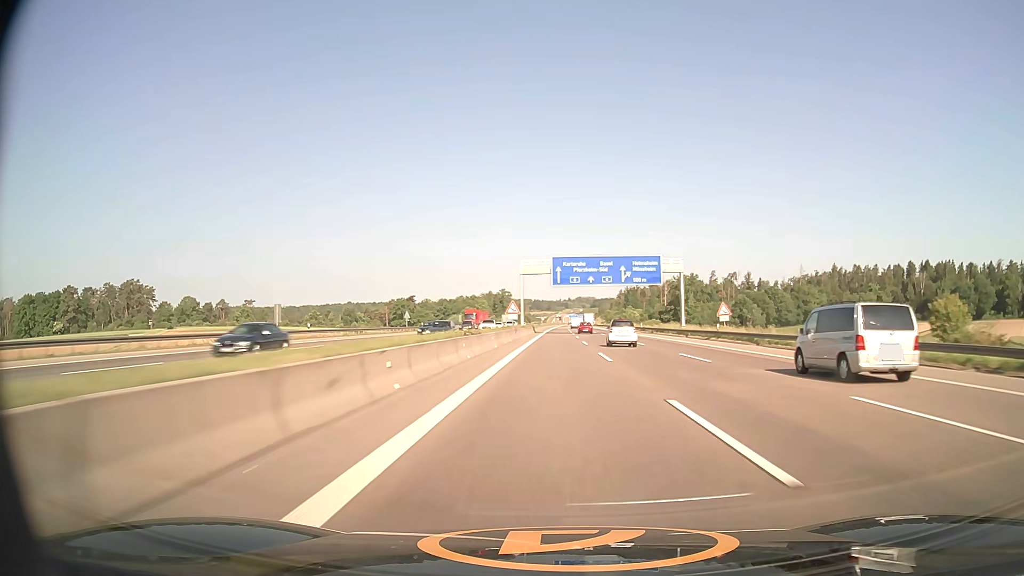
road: motorway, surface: asphalt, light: Day
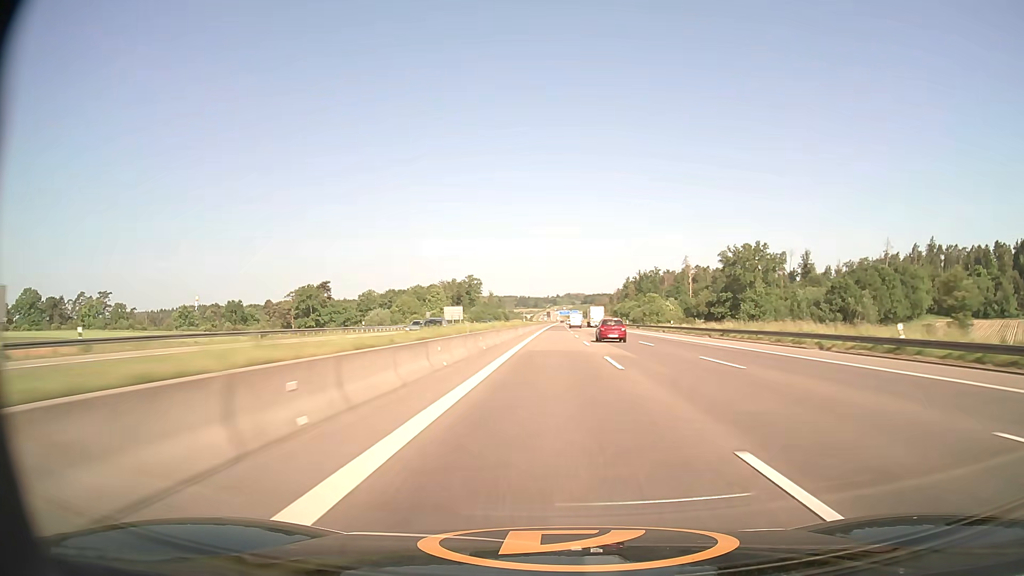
(+1.4, +130.4) m; +1°
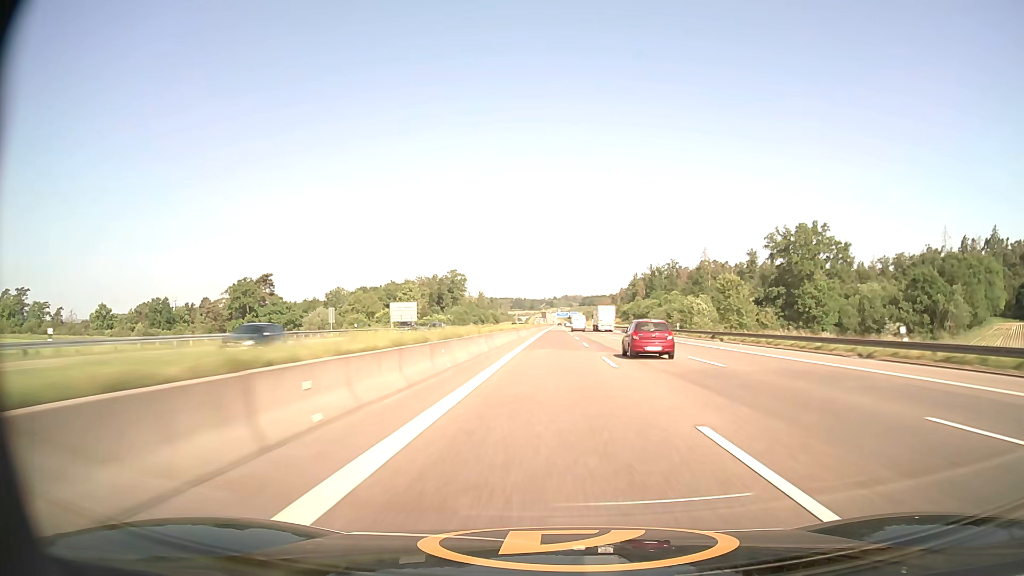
(+0.1, +51.9) m; 0°
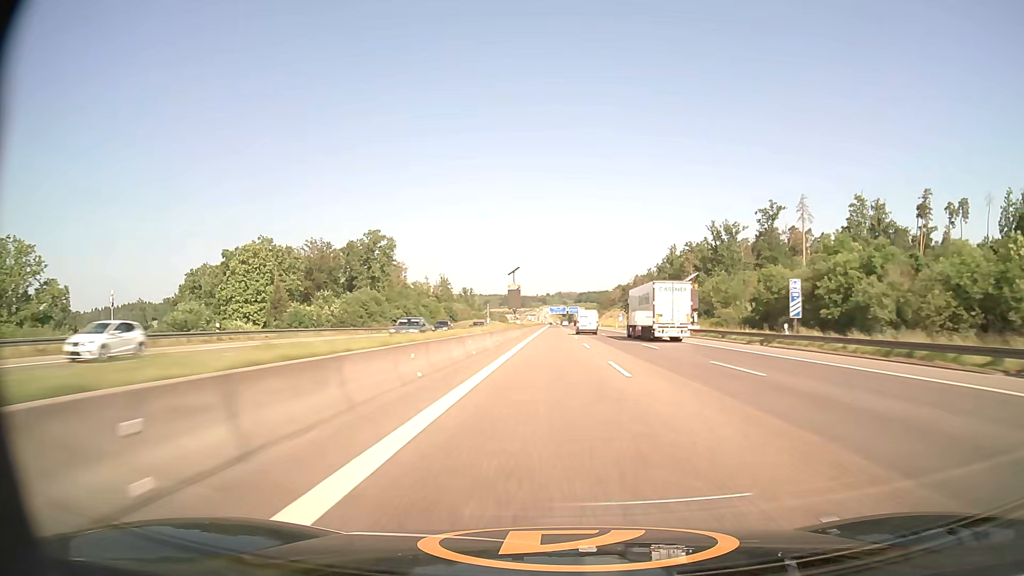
(+0.7, +129.8) m; +1°
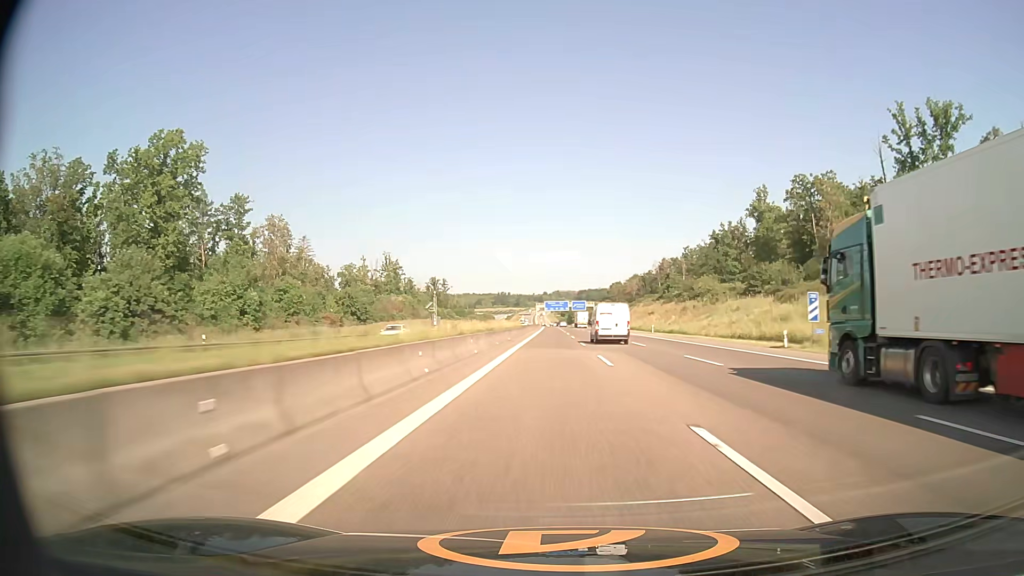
(+0.4, +103.4) m; 0°
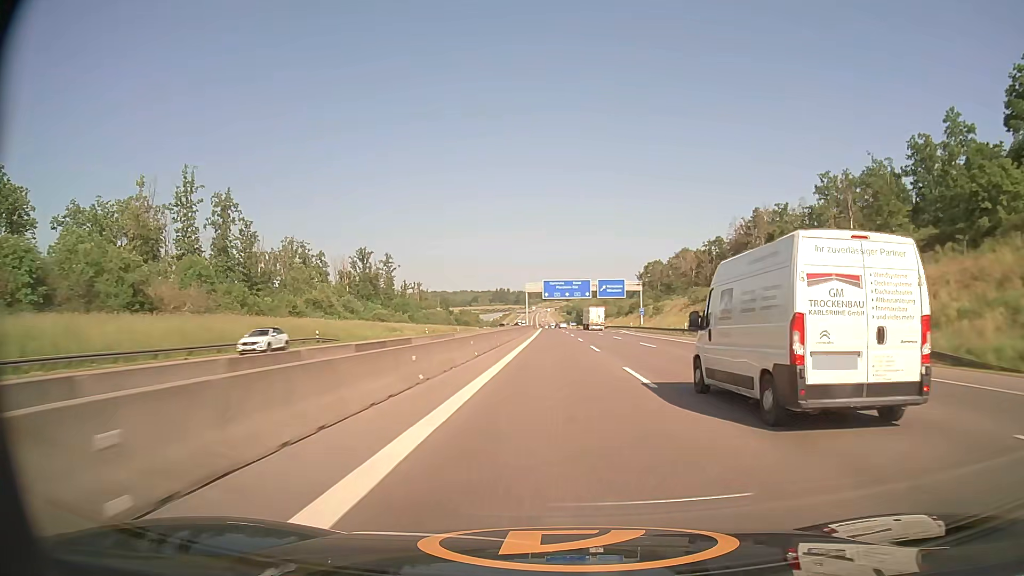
(-0.4, +127.8) m; 0°
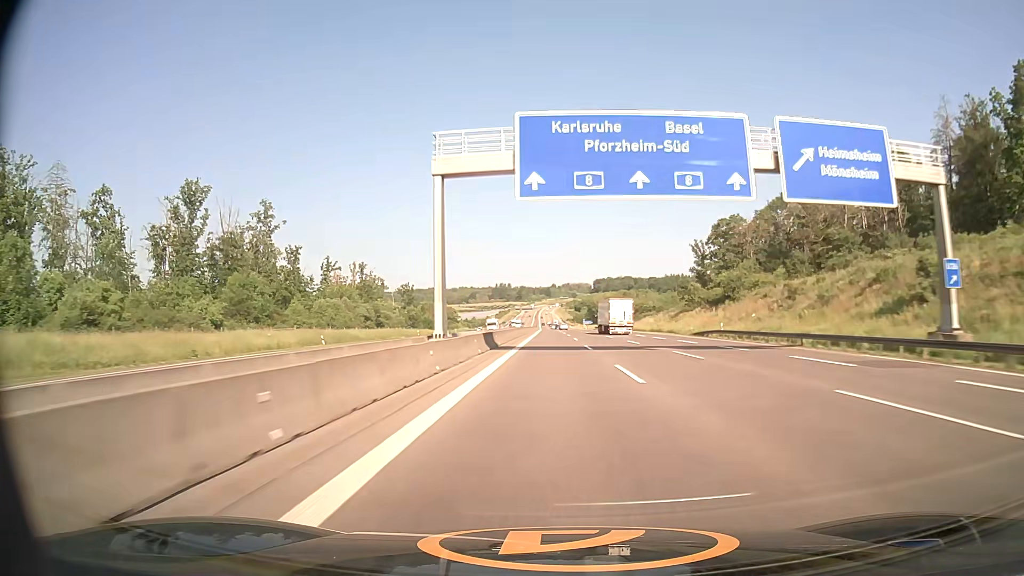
(-0.2, +101.8) m; 0°
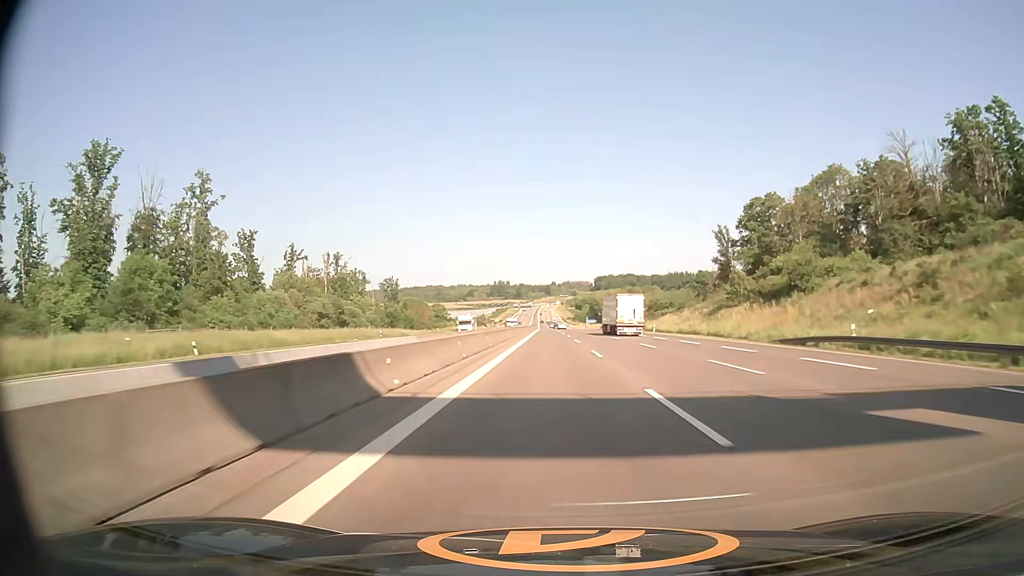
(0.0, +25.4) m; 0°
(0, +10) (0, +20) (0, +30) (0, +40) (0, +50) (0, +60) (0, +70) (0, +80) (0, +90) (0, +100) m
